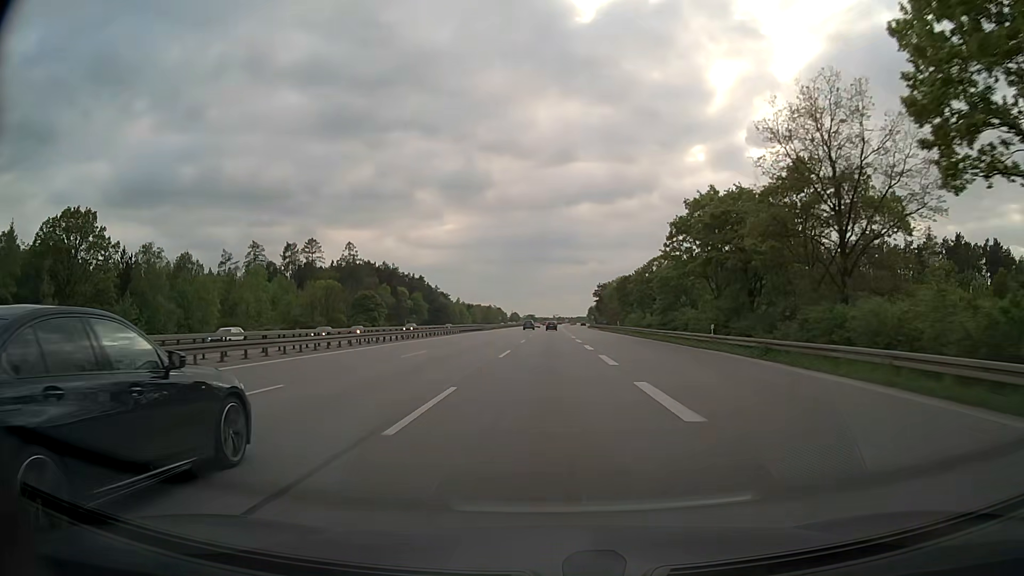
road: motorway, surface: asphalt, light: Day
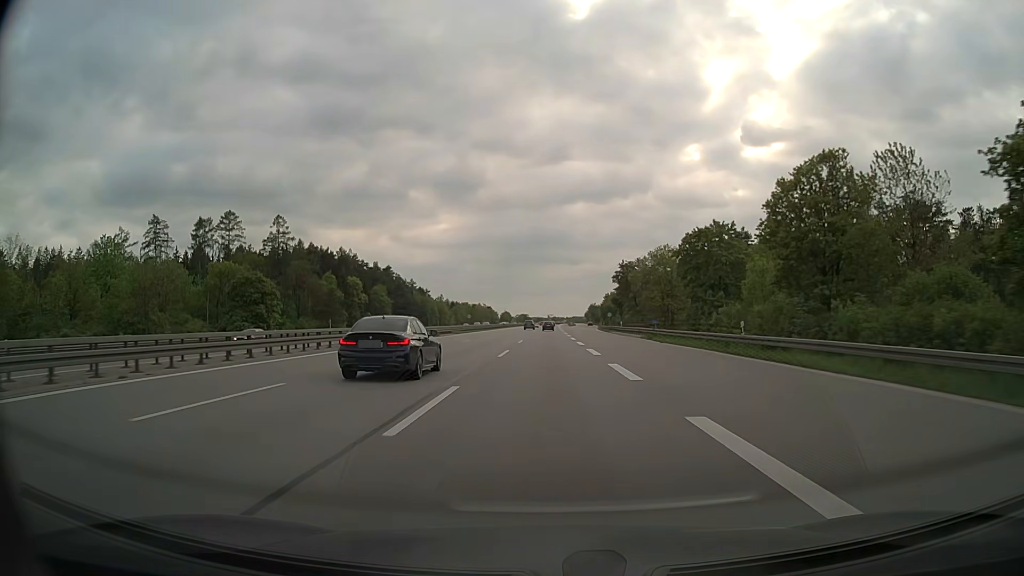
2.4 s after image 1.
(+0.2, +53.7) m; +1°
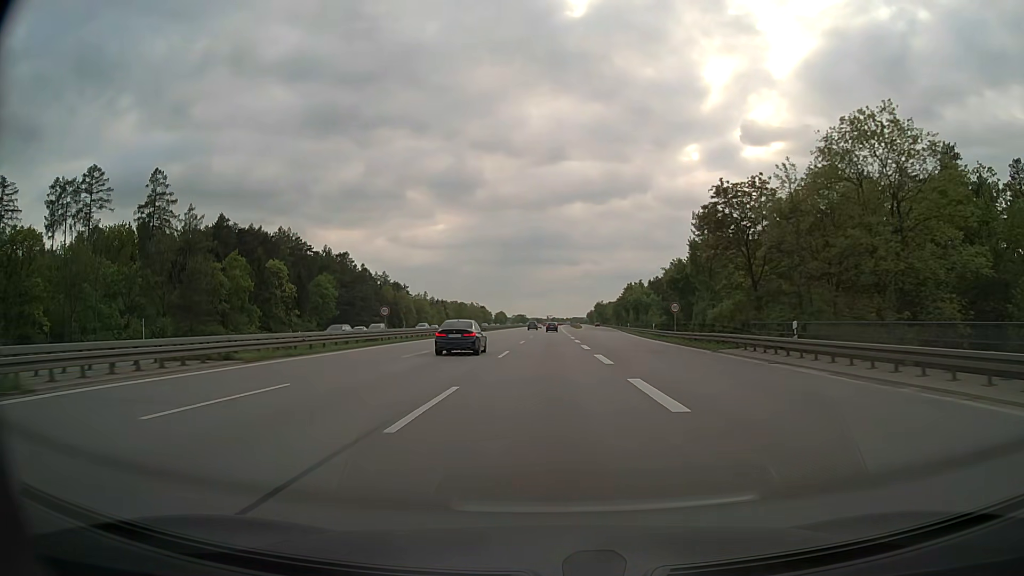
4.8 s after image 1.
(0.0, +53.7) m; 0°
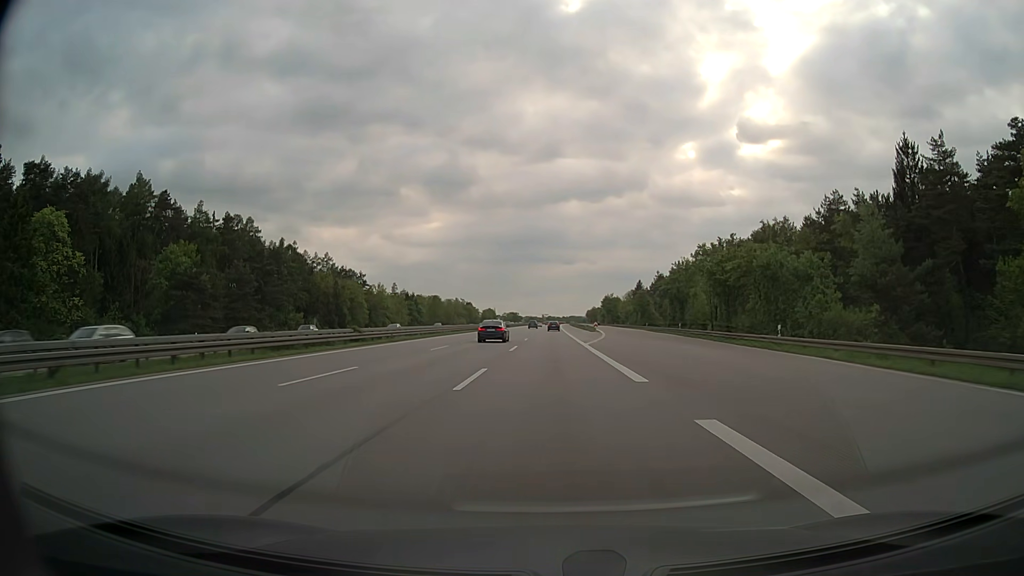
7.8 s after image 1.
(+0.2, +67.1) m; 0°
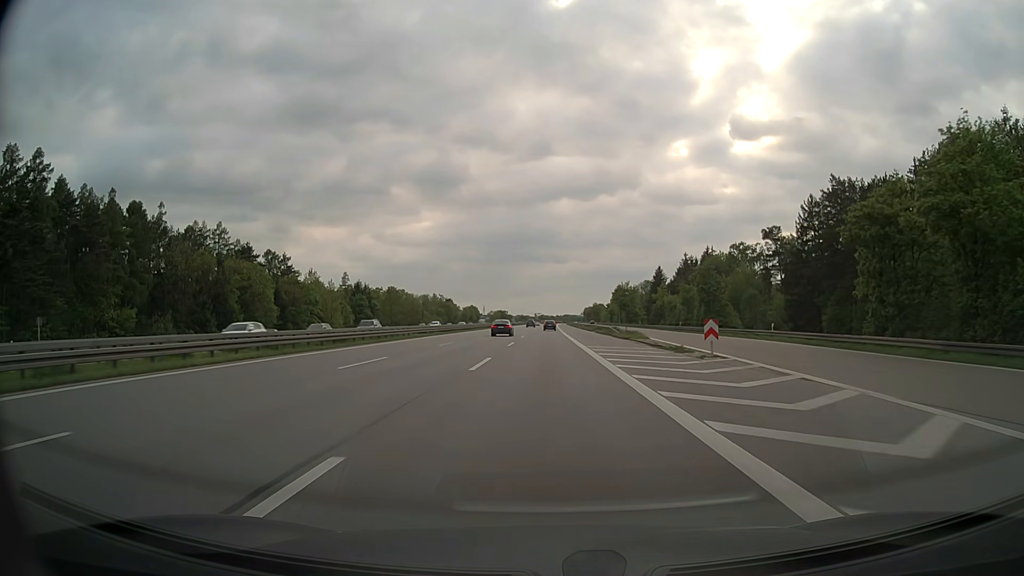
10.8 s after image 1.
(+0.3, +67.1) m; 0°
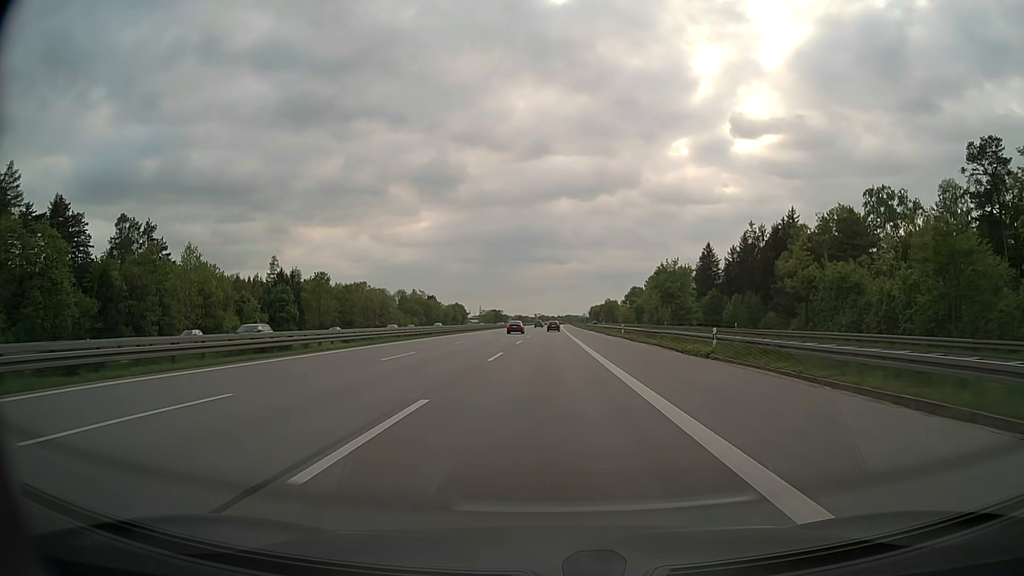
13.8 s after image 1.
(+0.1, +67.1) m; 0°
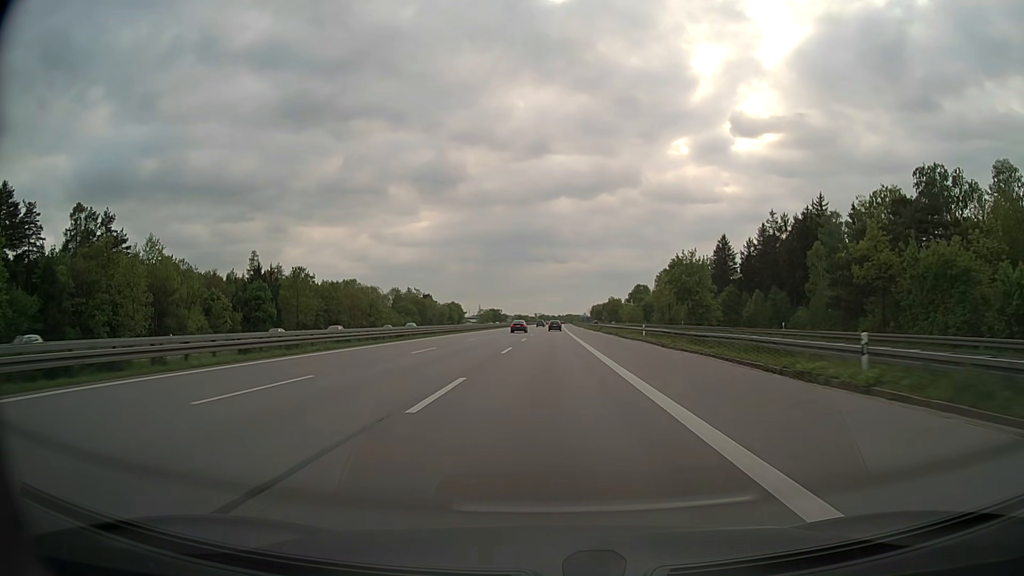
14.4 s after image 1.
(0.0, +13.4) m; 0°
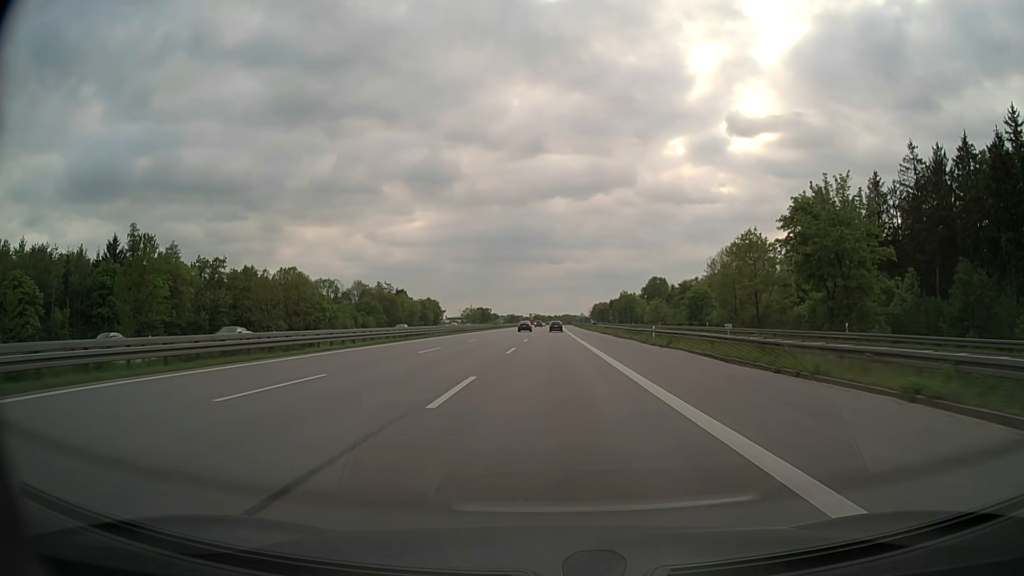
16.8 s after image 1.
(+0.1, +53.7) m; 0°
(0, +10) (0, +20) (0, +30) (0, +40) (0, +50) (0, +60) (0, +70) (0, +80) (+1, +90) (+1, +100) m
